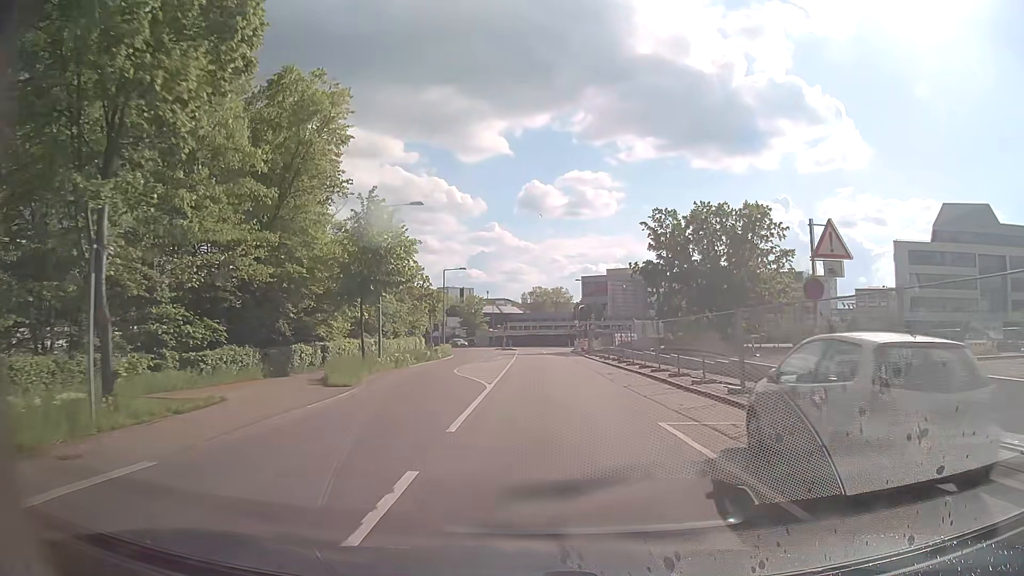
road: secondary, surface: asphalt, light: Day
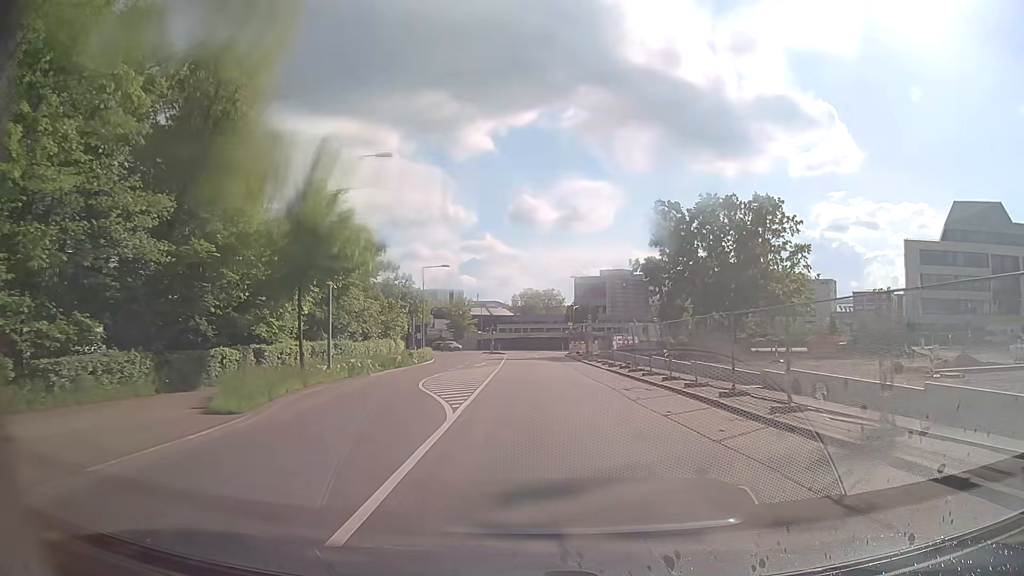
(0.0, +7.3) m; 0°
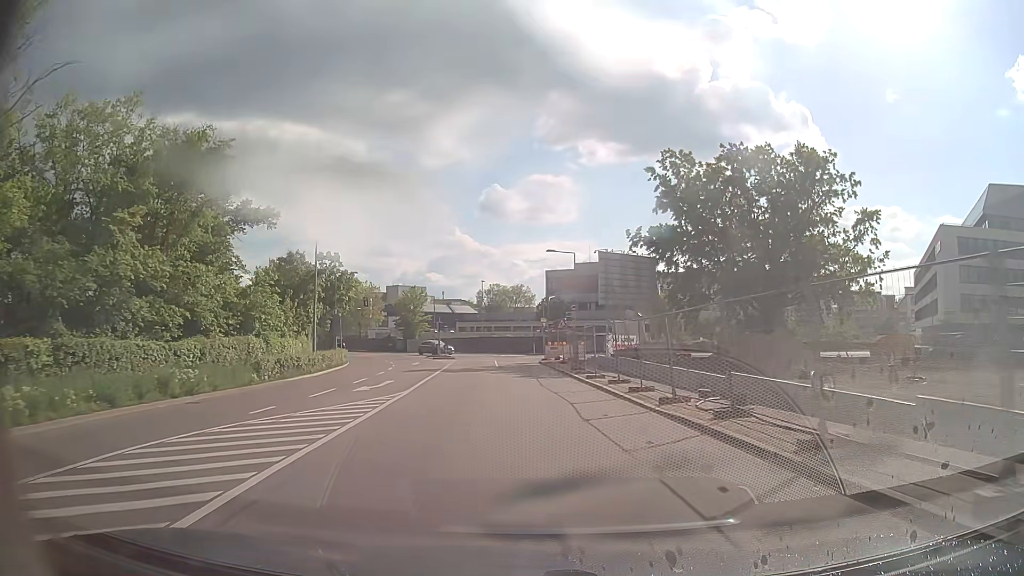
(+0.8, +22.0) m; +3°
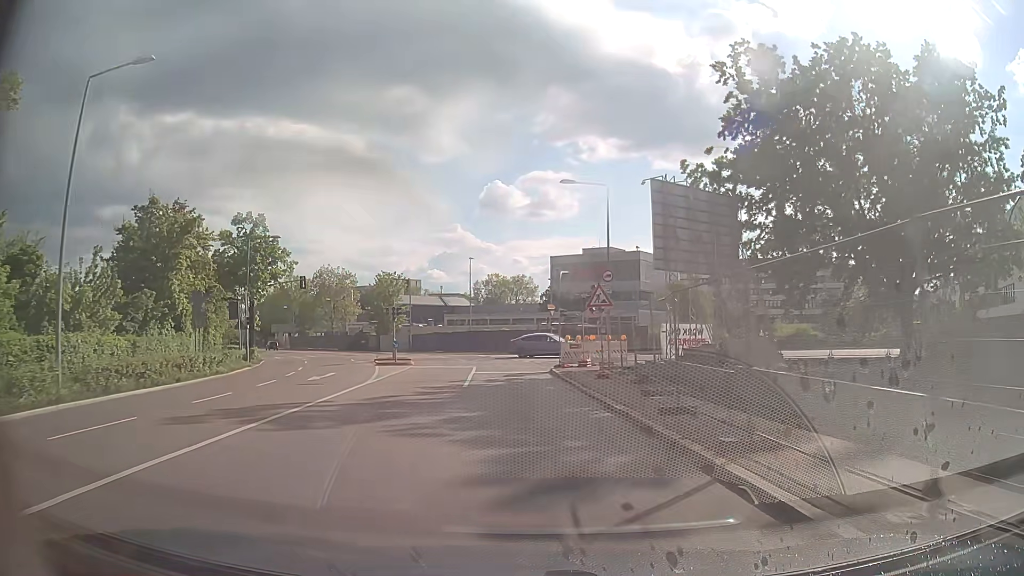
(0.0, +21.6) m; 0°
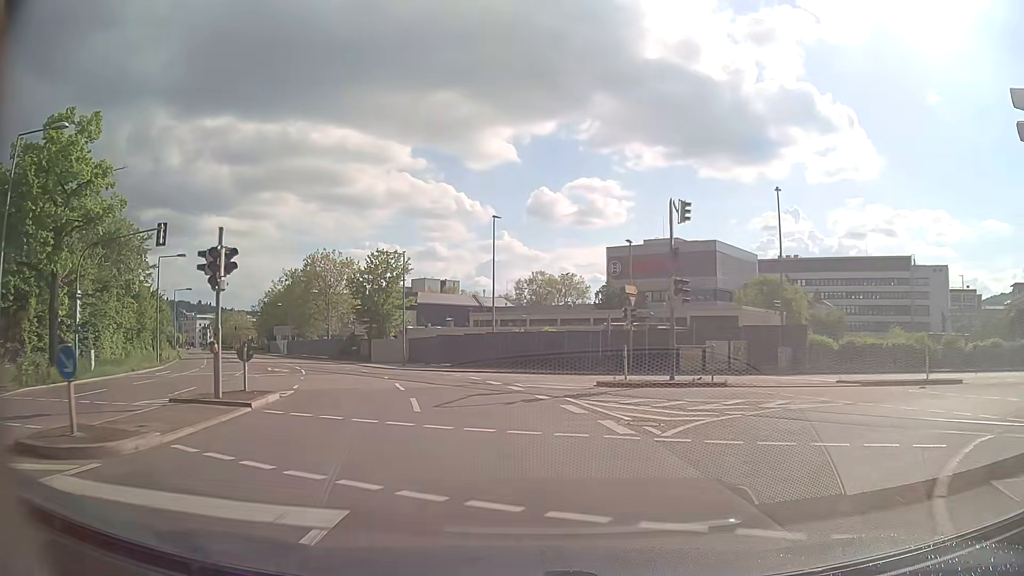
(-0.8, +27.0) m; -4°
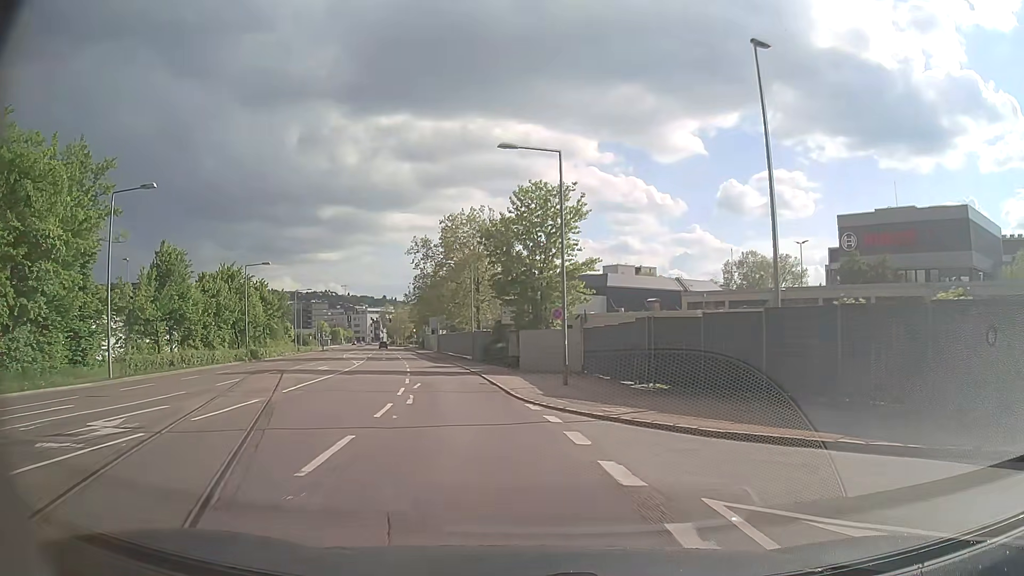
(-3.2, +26.5) m; -16°
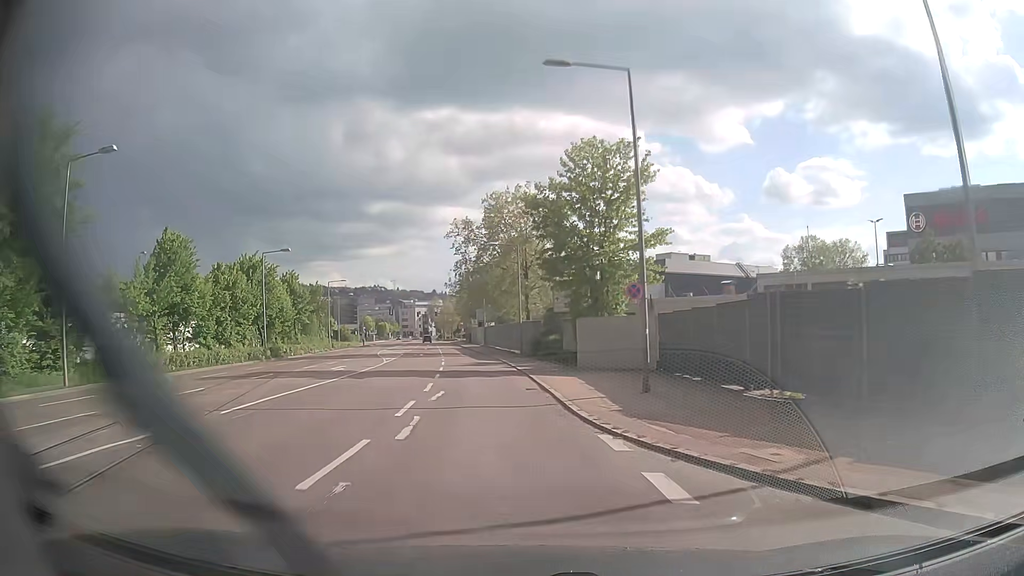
(-0.2, +6.9) m; -5°
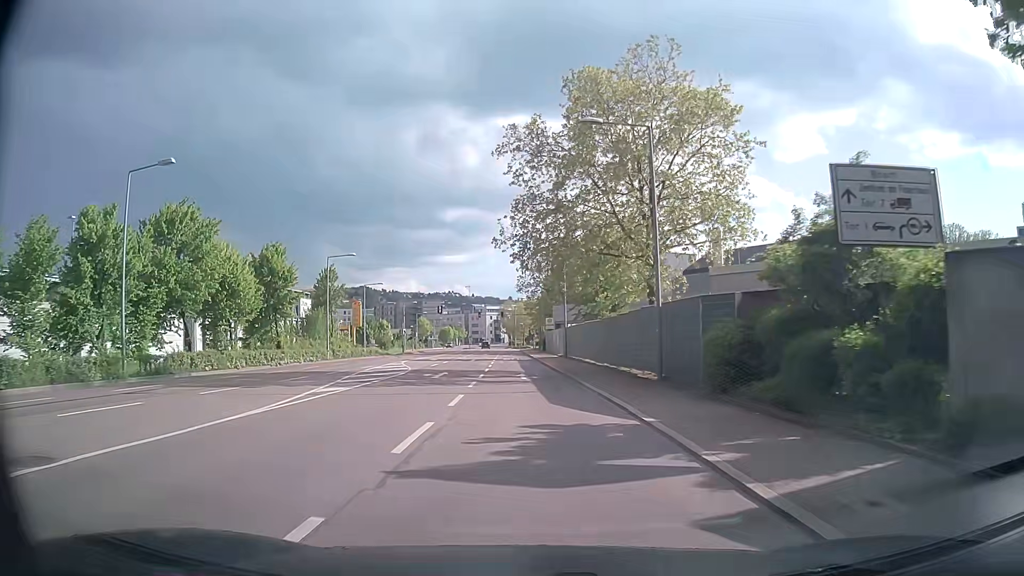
(-2.1, +28.6) m; -6°
(0, +10) (0, +20) (0, +30) (-1, +40) (-1, +50) (-1, +60) (-2, +70) (-2, +80) (-2, +90) (-3, +100) m
